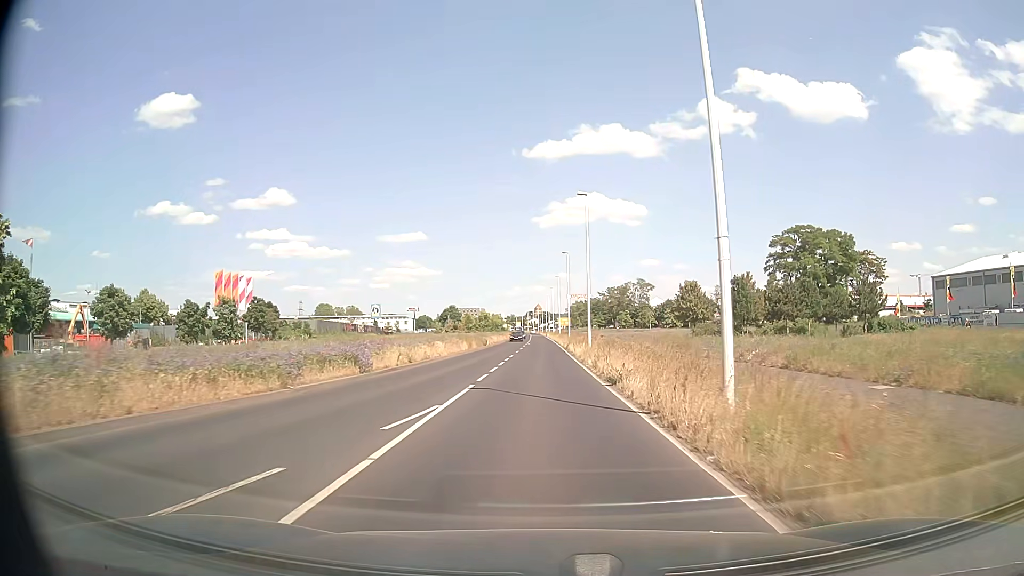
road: secondary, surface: asphalt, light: Day
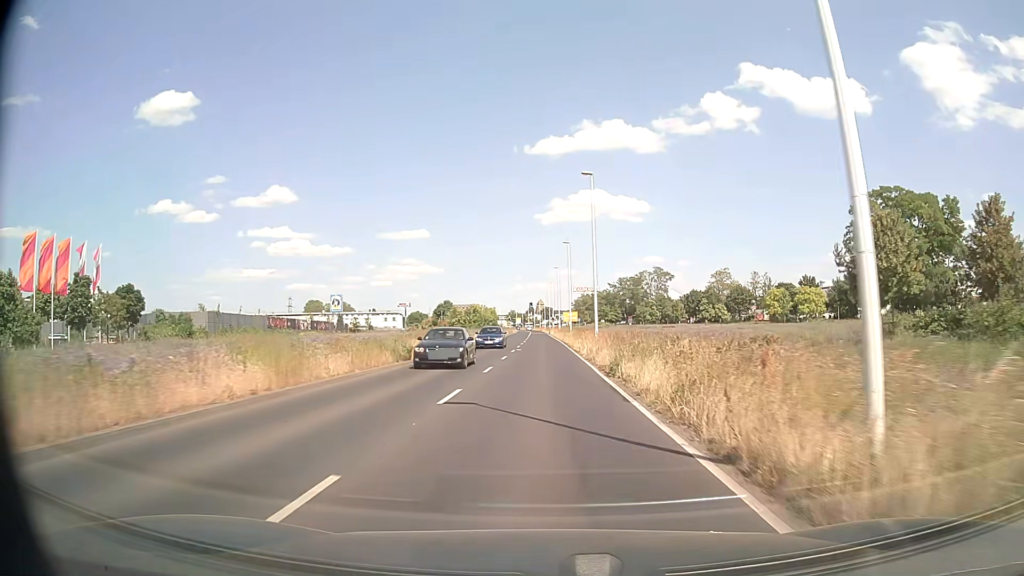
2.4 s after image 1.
(-0.1, +34.7) m; 0°
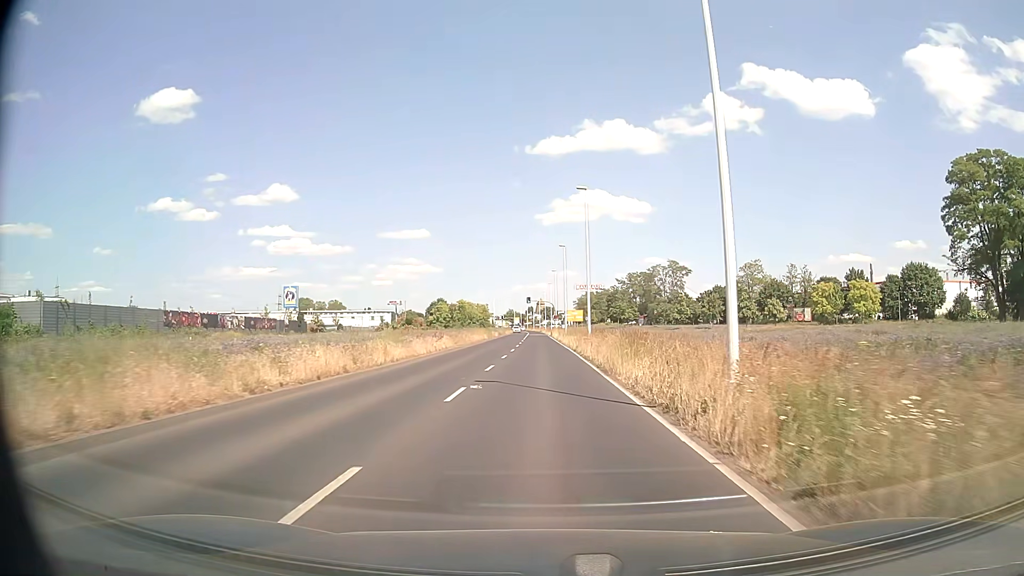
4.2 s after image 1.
(-0.1, +25.7) m; 0°
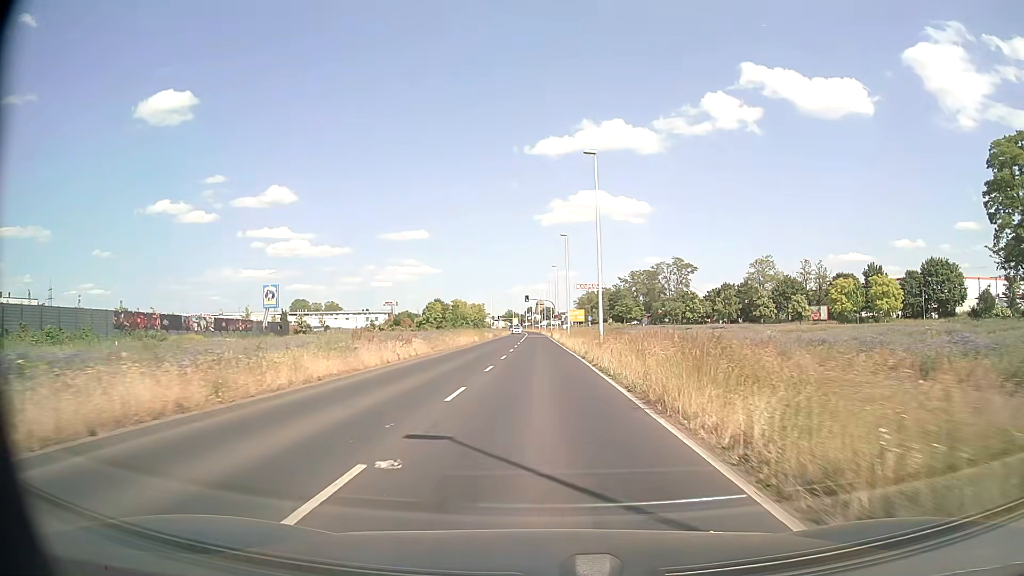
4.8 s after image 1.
(0.0, +8.4) m; 0°
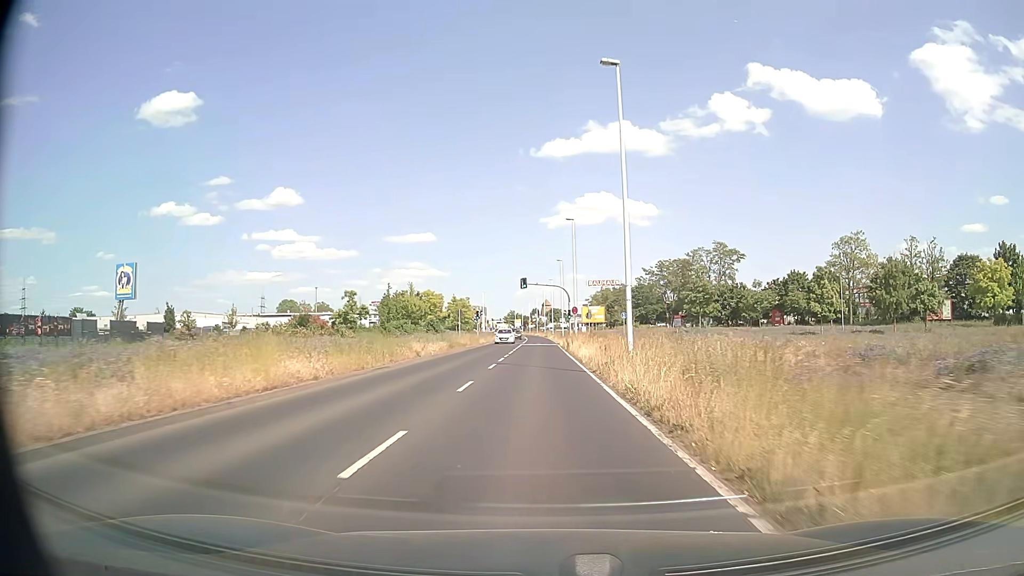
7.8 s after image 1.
(-0.2, +41.0) m; -1°
(0, +10) (0, +20) (0, +30) (0, +40) (0, +50) (0, +60) (0, +70) (0, +80) (-1, +90) (-1, +100) m
